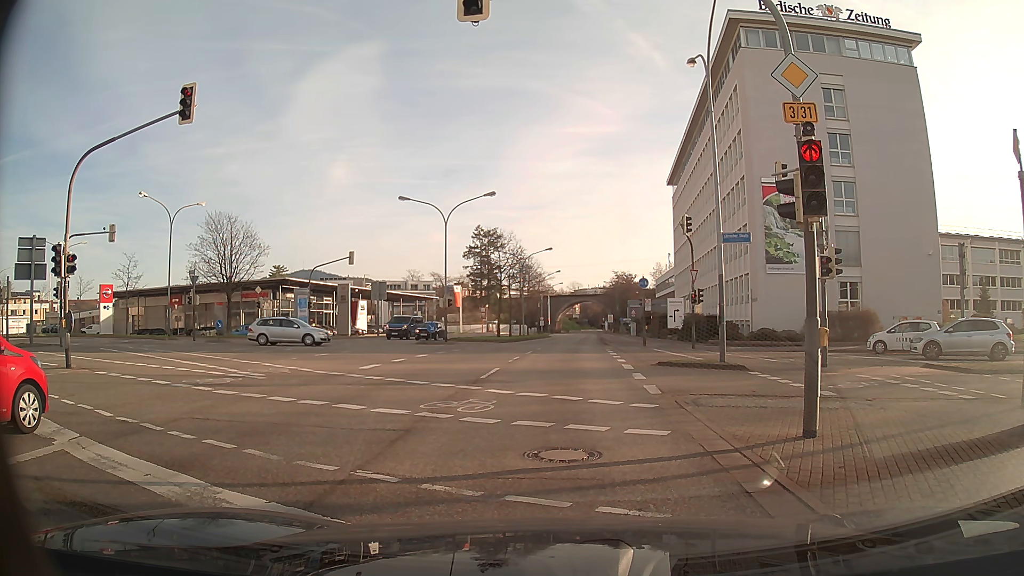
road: primary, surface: asphalt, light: Day
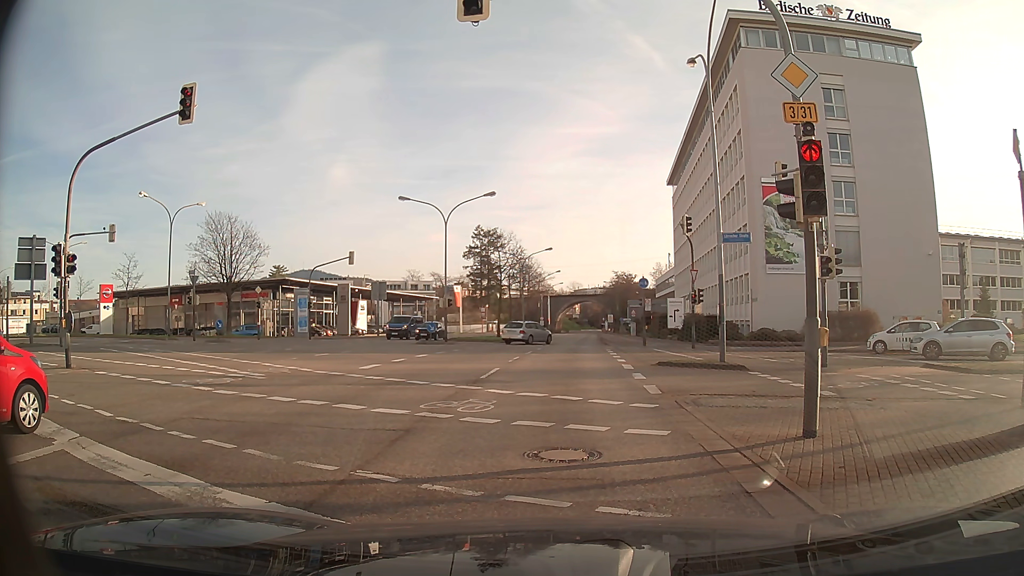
(0.0, 0.0) m; 0°
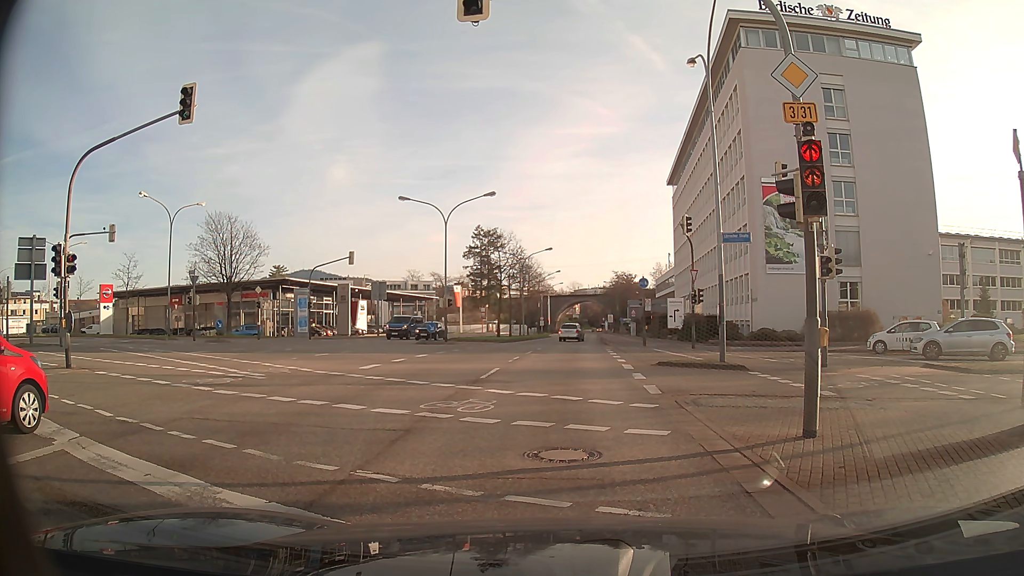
(0.0, 0.0) m; 0°
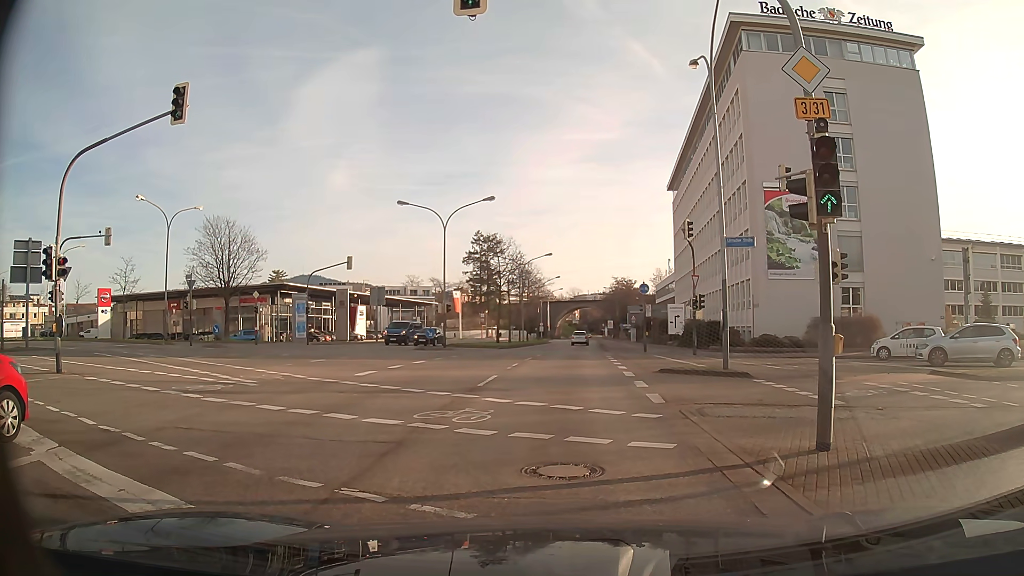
(0.0, +0.5) m; 0°
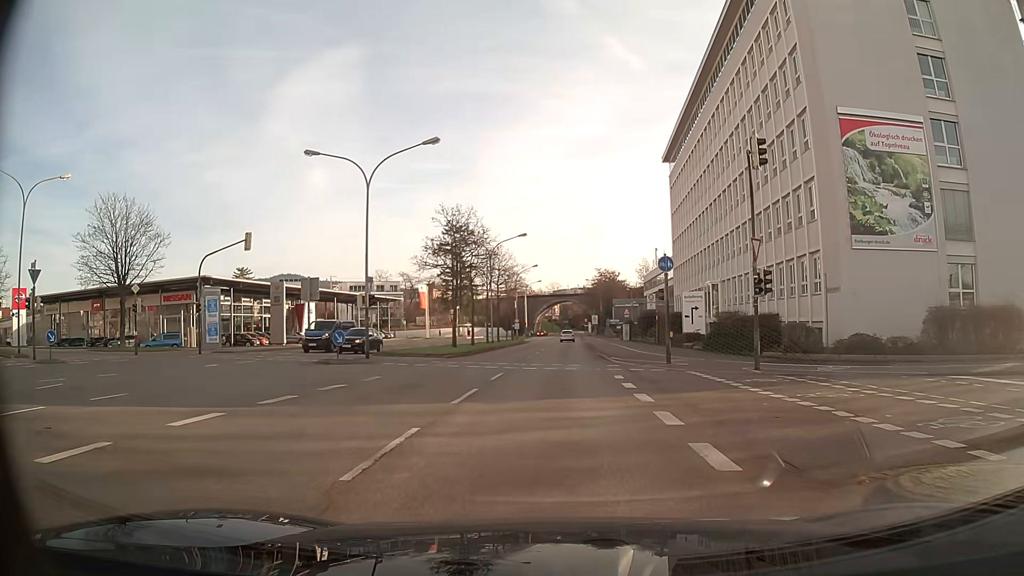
(+0.2, +15.0) m; +1°
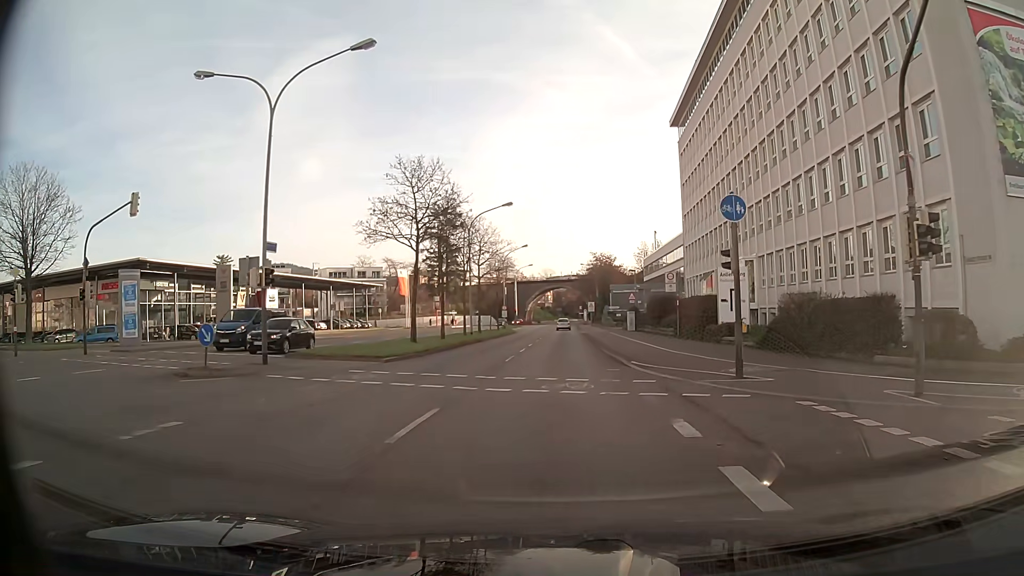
(0.0, +10.6) m; +1°
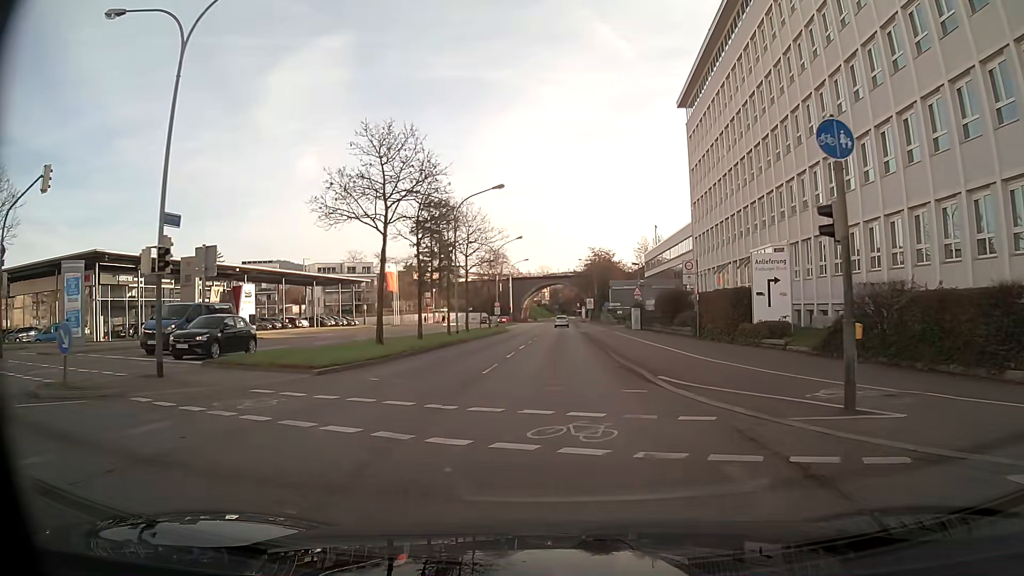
(0.0, +5.9) m; 0°
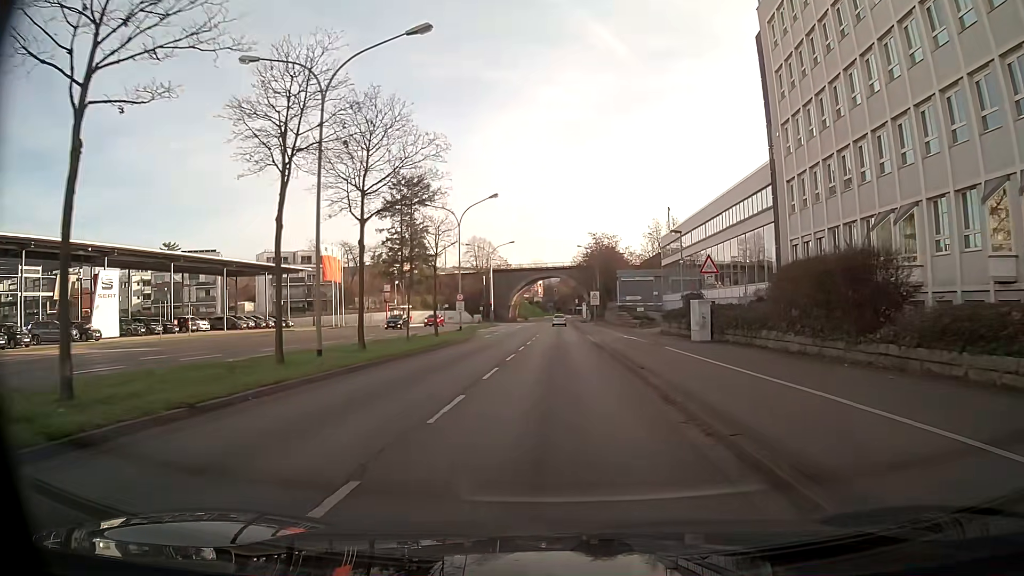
(+0.1, +25.7) m; +1°
